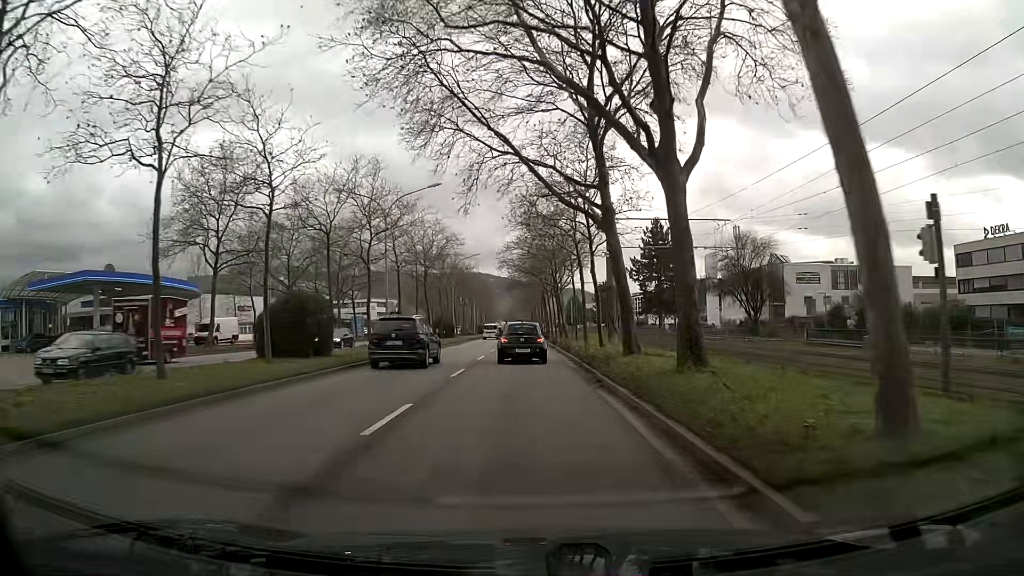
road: primary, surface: asphalt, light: Day
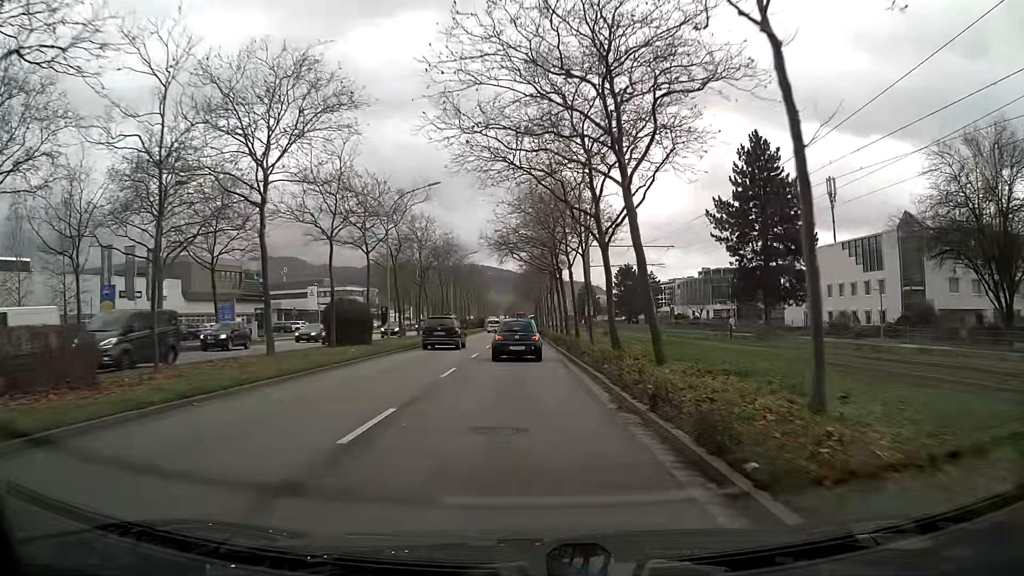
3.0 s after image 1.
(-0.1, +38.0) m; 0°
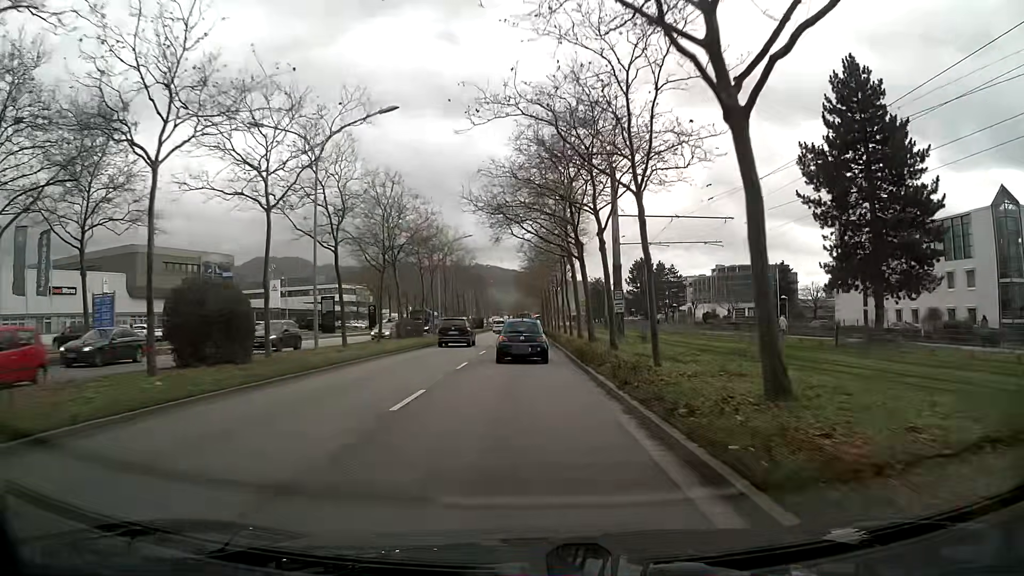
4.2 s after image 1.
(0.0, +15.3) m; 0°
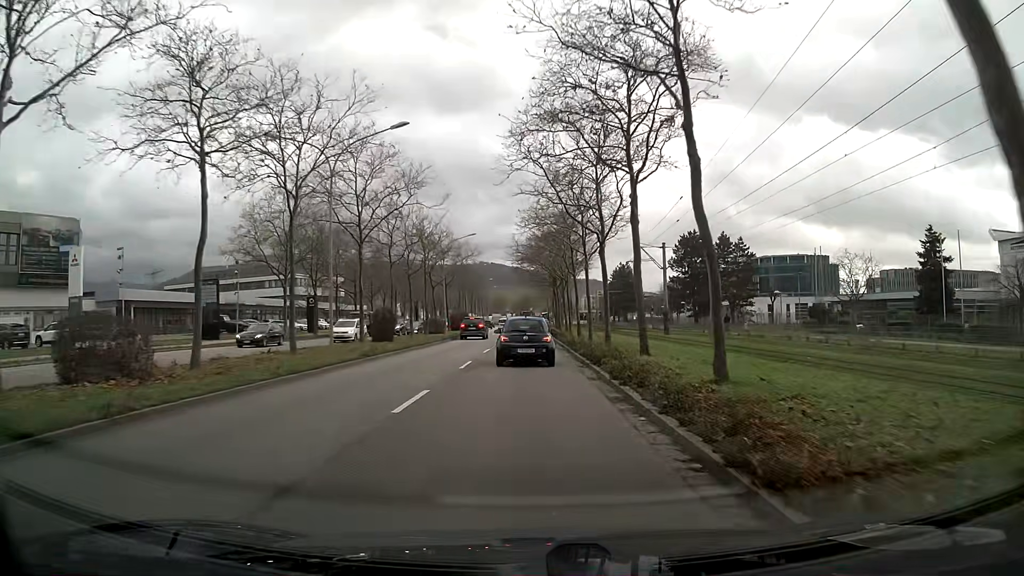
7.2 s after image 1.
(-0.2, +37.2) m; -1°
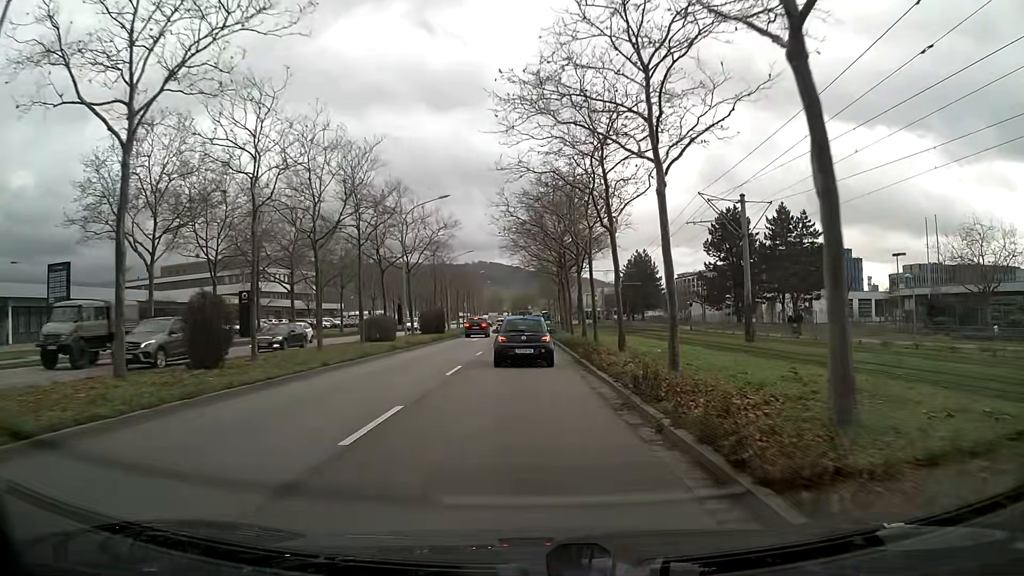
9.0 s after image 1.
(+0.1, +20.9) m; 0°
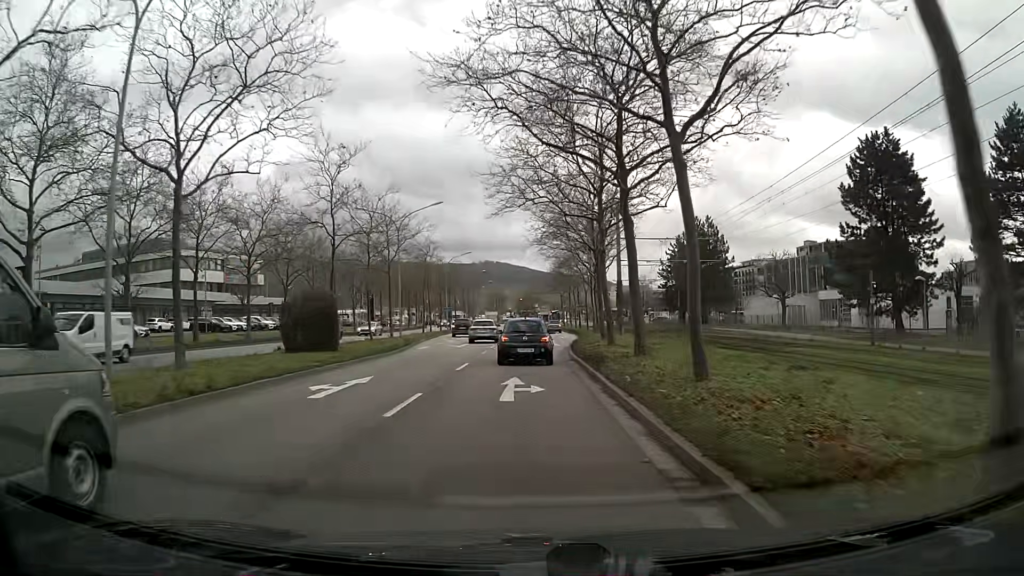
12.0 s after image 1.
(-0.2, +34.7) m; -1°
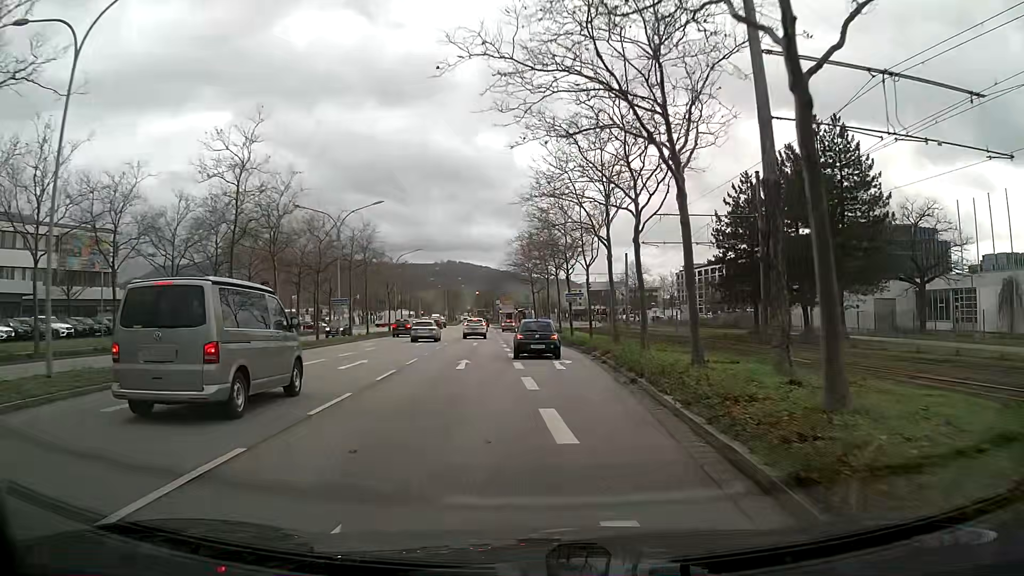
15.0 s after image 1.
(+0.8, +36.3) m; +3°
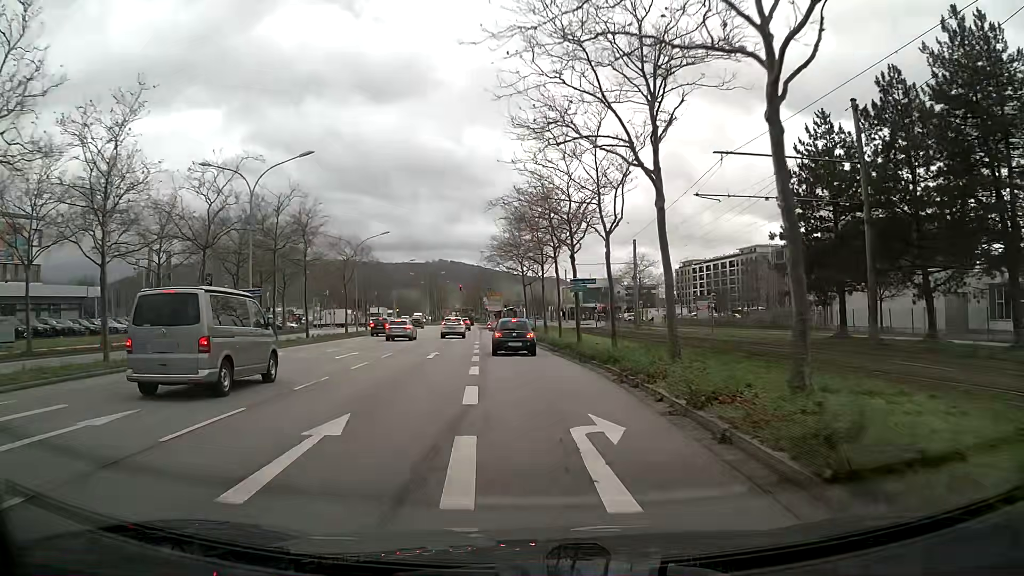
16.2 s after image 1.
(+0.1, +14.7) m; 0°
(0, +10) (0, +20) (-1, +30) (-1, +40) (-2, +50) (-3, +60) (-3, +70) (-3, +80) (+1, +89) (+7, +97) m
